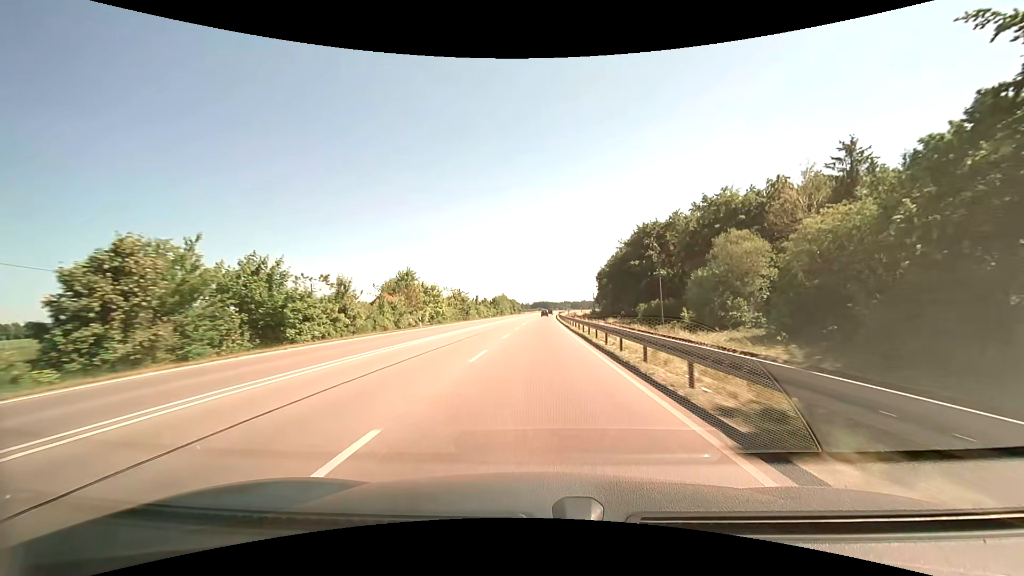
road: primary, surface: asphalt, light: Day
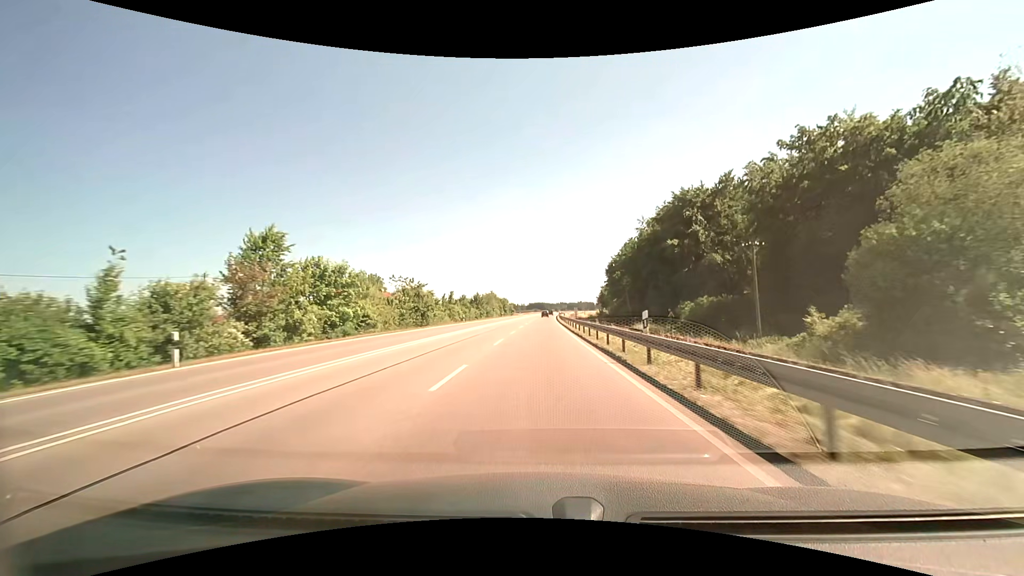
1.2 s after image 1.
(+0.1, +28.5) m; +1°
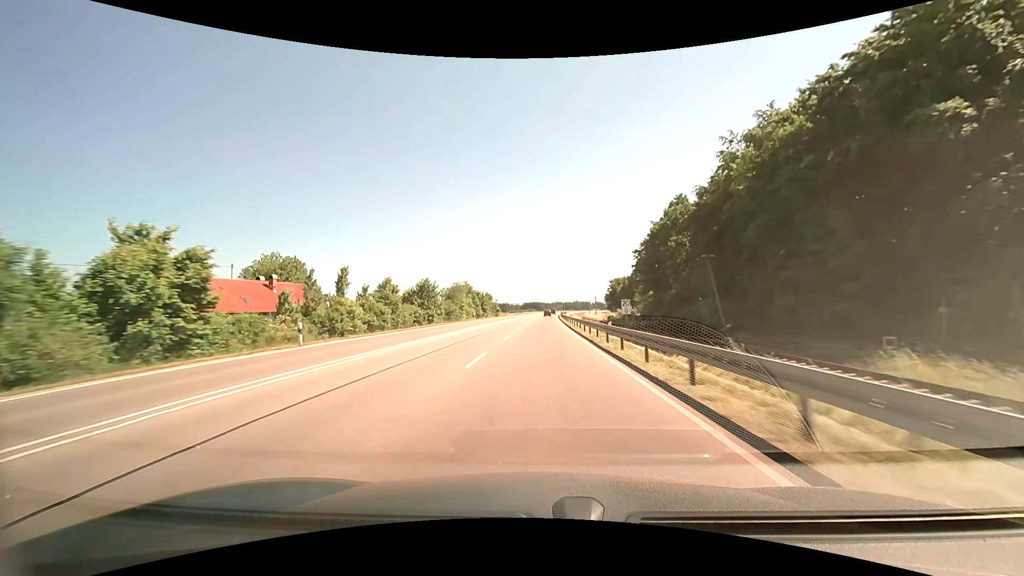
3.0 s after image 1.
(-0.1, +43.7) m; 0°
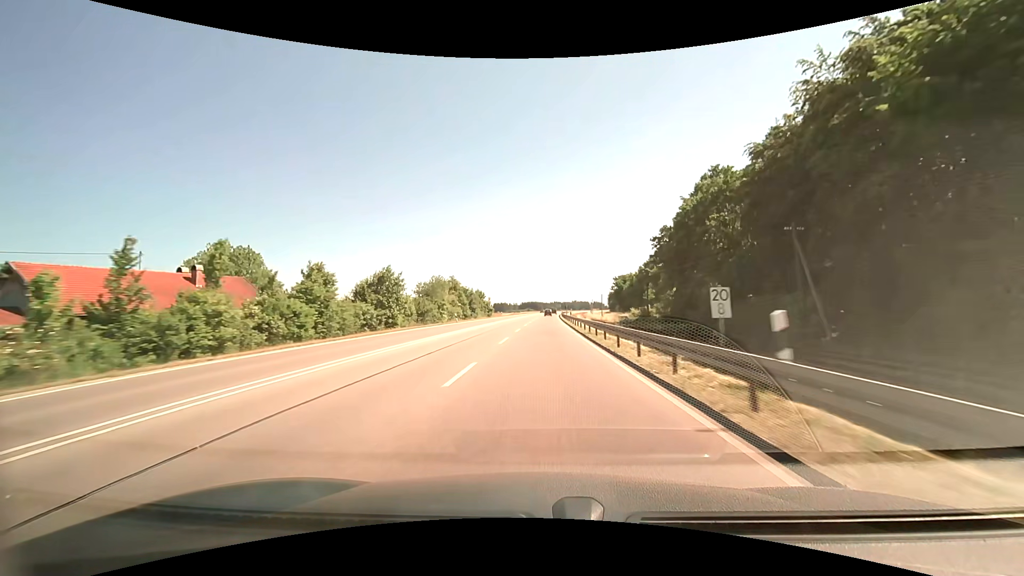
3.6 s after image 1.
(+0.1, +14.7) m; +1°
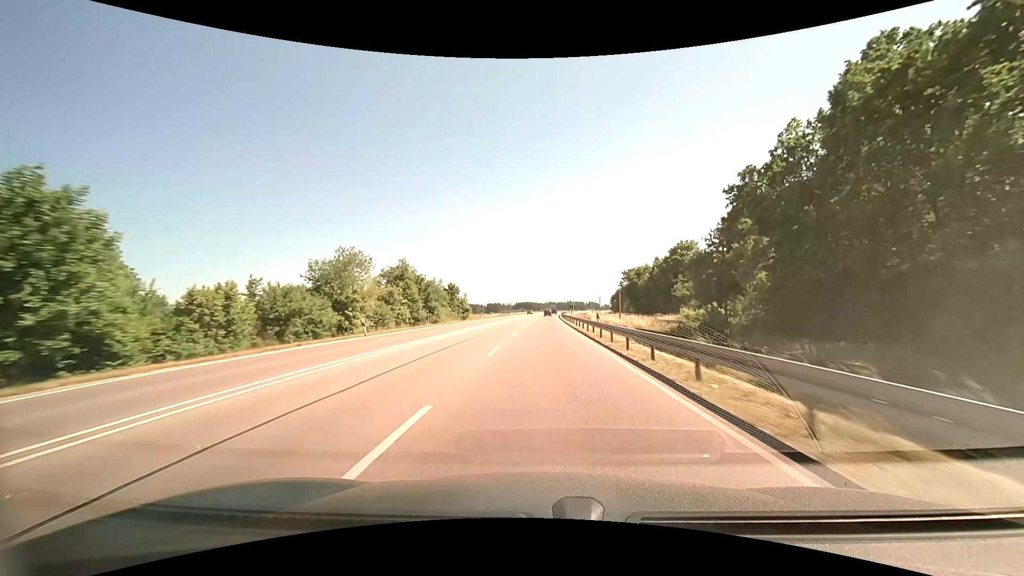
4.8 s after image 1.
(-0.3, +29.3) m; 0°
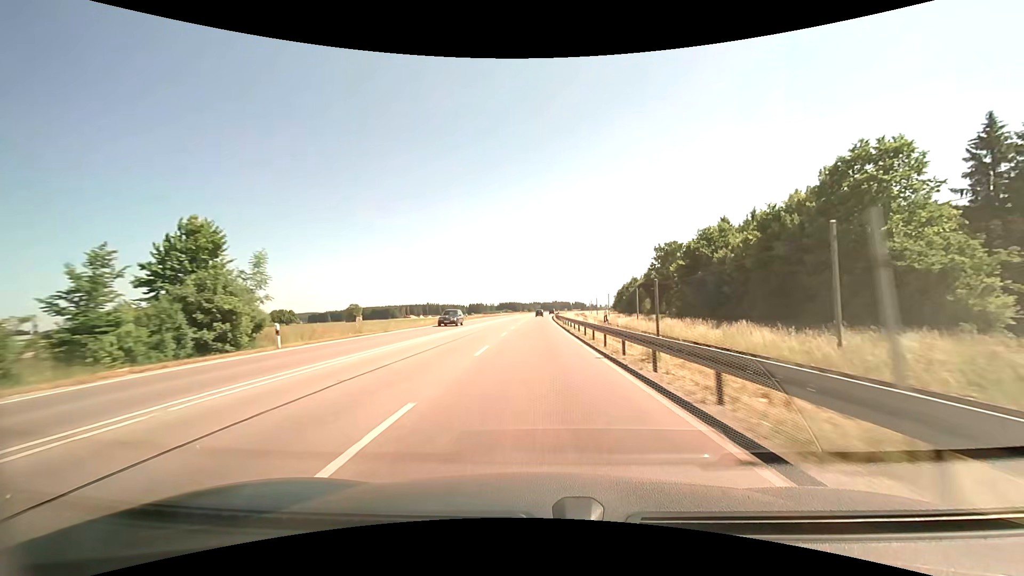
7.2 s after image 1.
(+0.8, +58.3) m; +2°
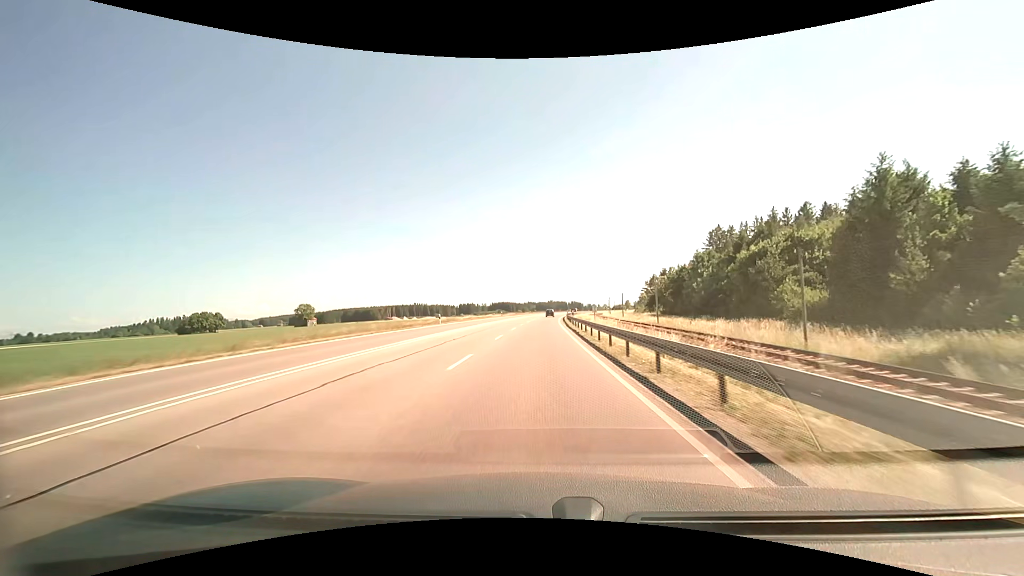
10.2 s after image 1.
(+0.8, +72.5) m; +1°
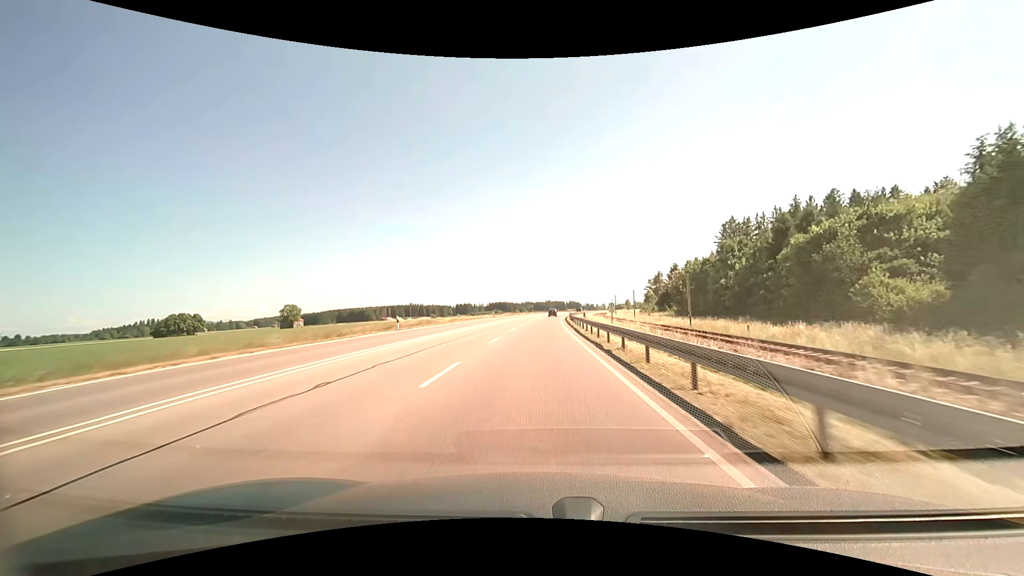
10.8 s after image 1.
(0.0, +14.4) m; 0°
(0, +10) (0, +20) (0, +30) (+1, +40) (+1, +50) (+1, +60) (+1, +70) (+2, +80) (+2, +90) (+3, +100) m
